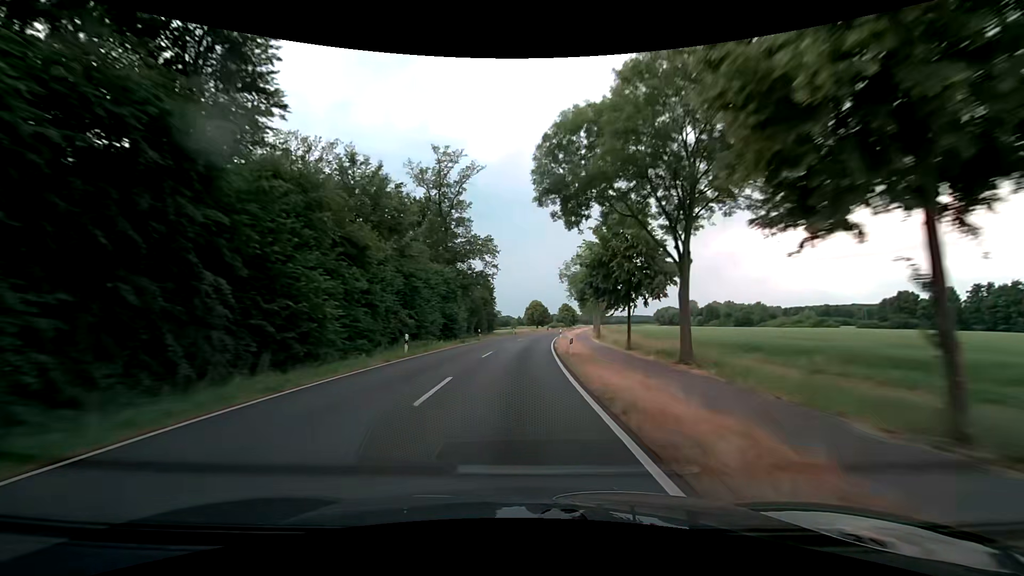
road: secondary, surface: asphalt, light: Day
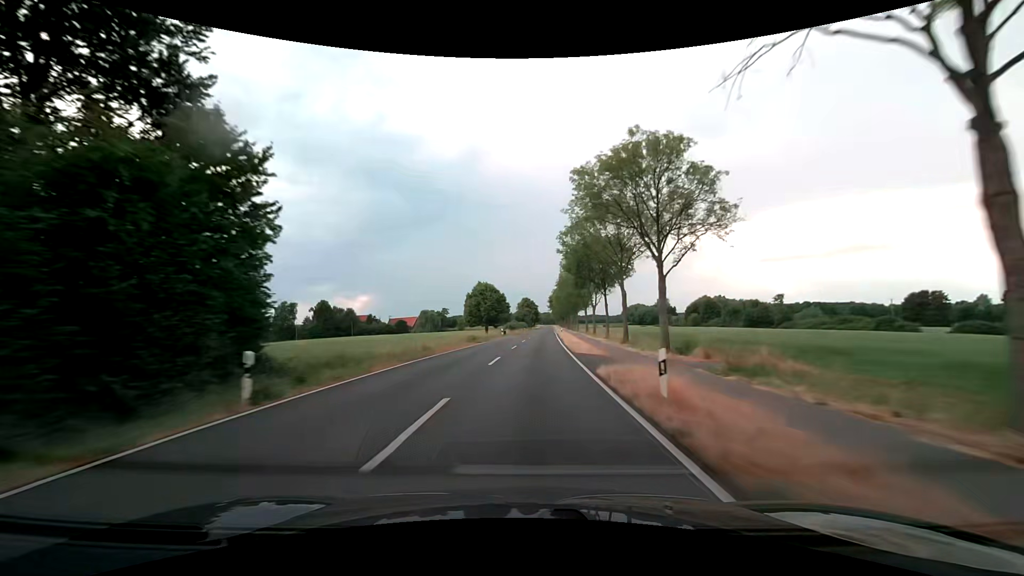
(+2.7, +63.2) m; +5°
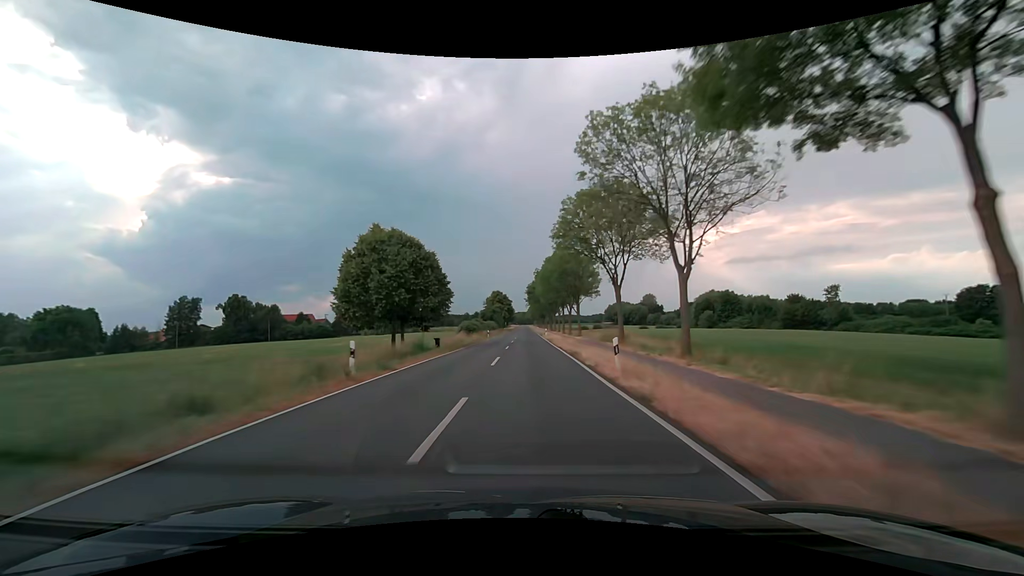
(+1.4, +47.5) m; +3°
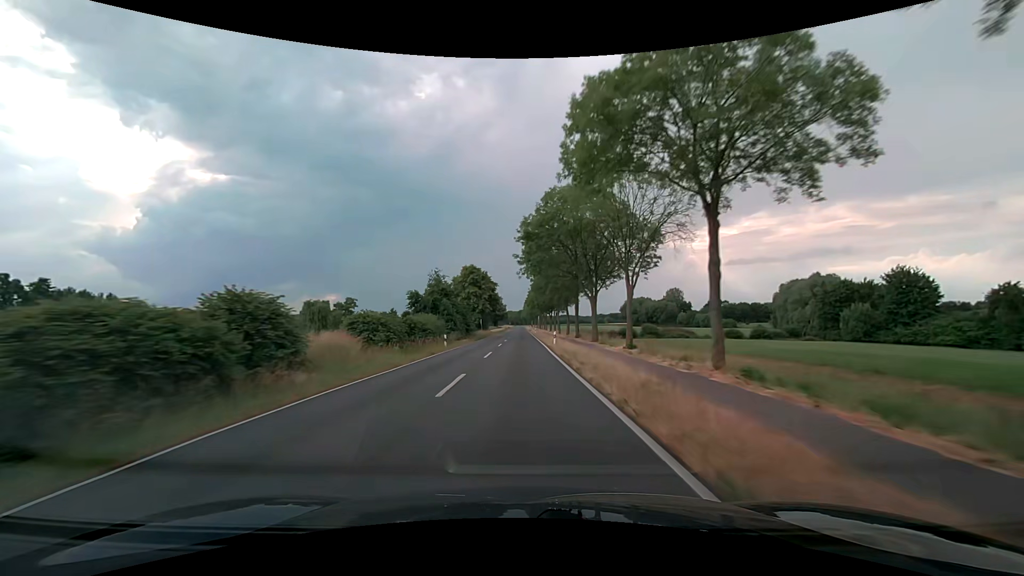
(+1.0, +79.3) m; 0°
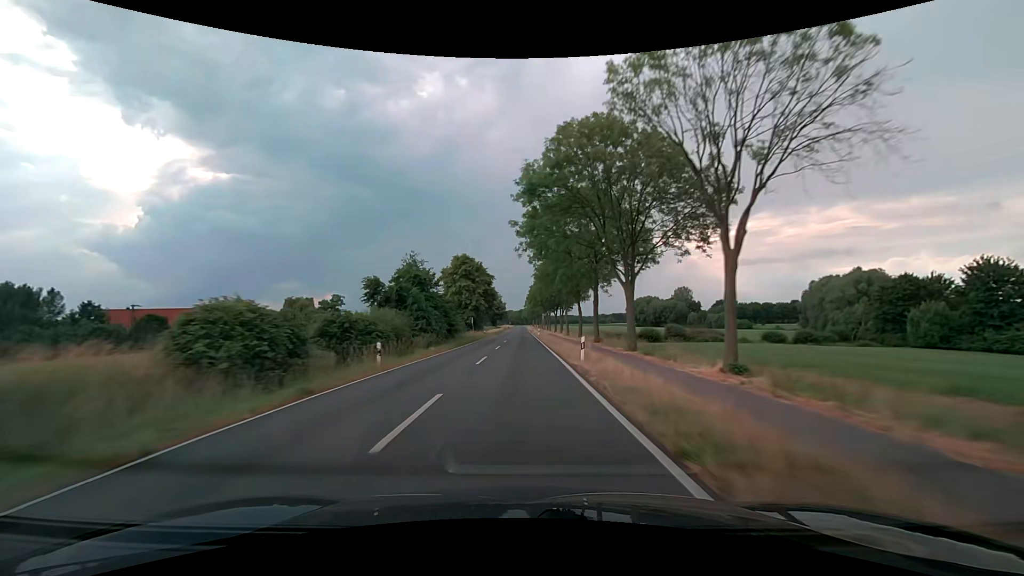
(0.0, +15.8) m; 0°
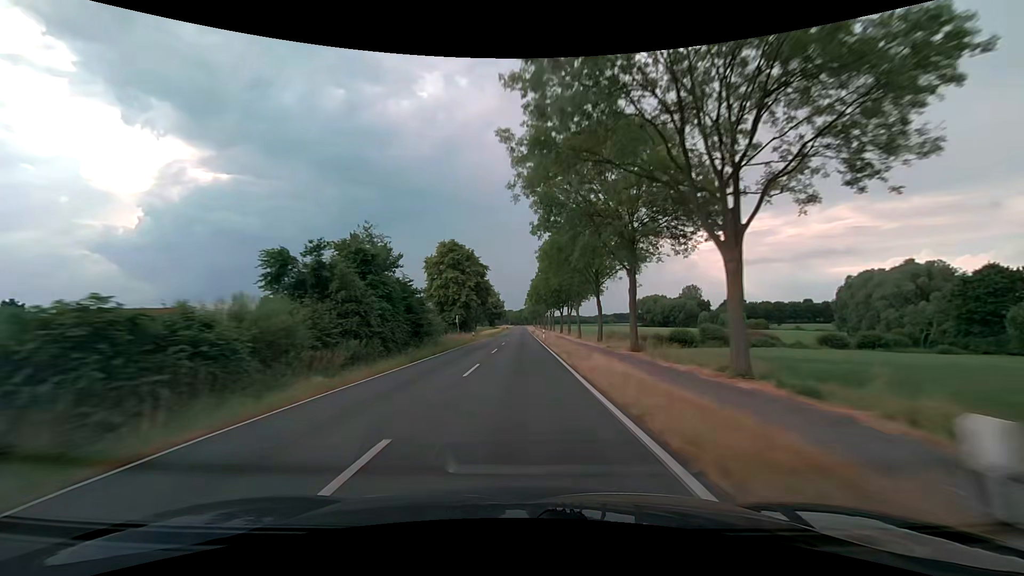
(0.0, +15.8) m; 0°
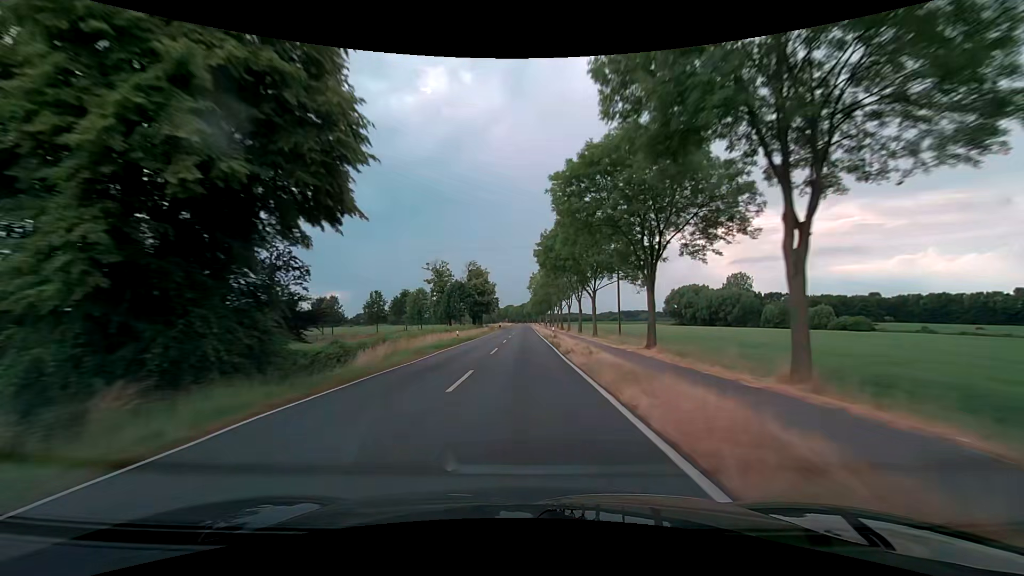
(+0.1, +63.4) m; 0°
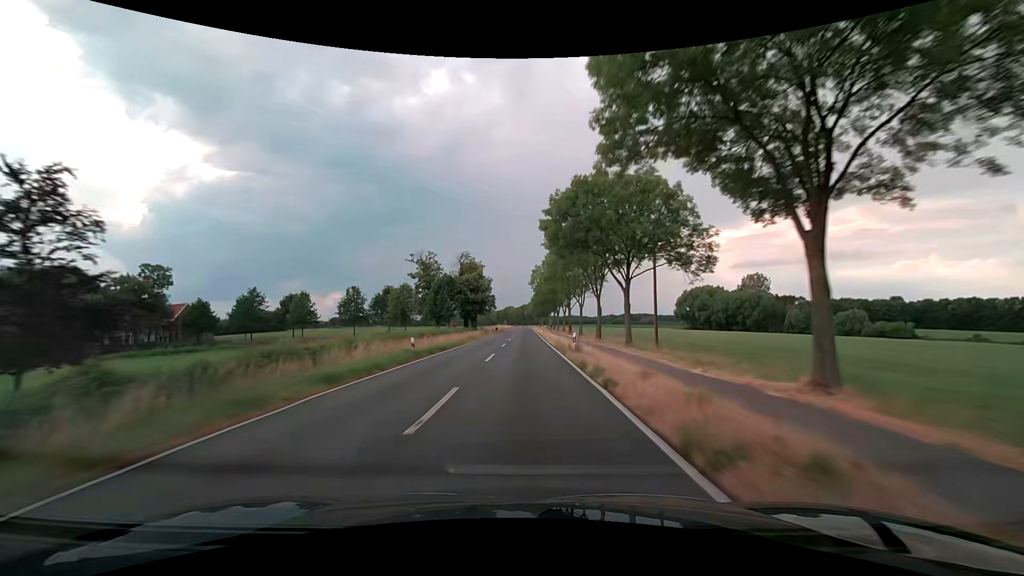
(0.0, +15.8) m; 0°
(0, +10) (0, +20) (0, +30) (0, +40) (0, +50) (0, +60) (0, +70) (0, +80) (0, +90) (0, +100) m
